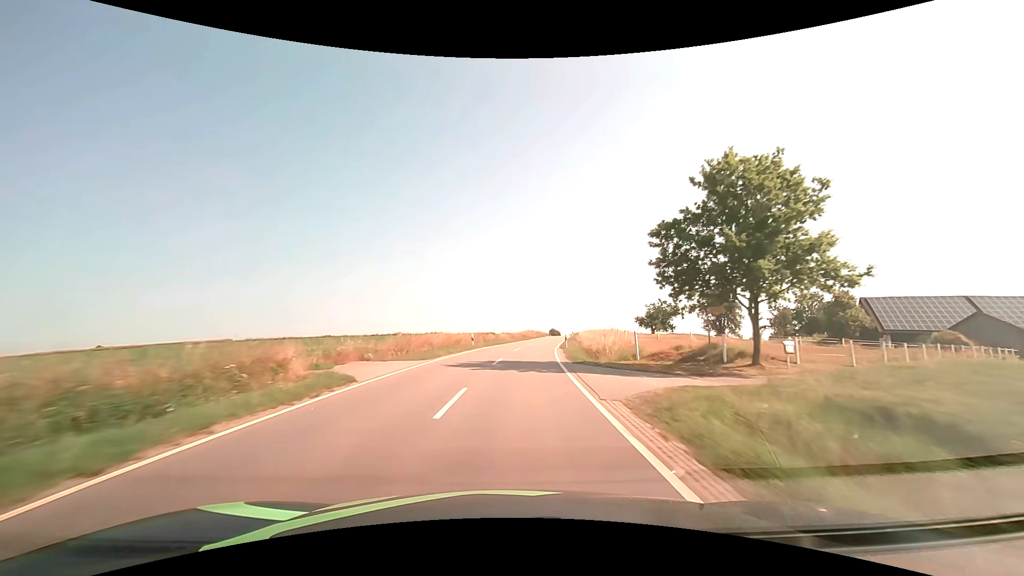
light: Day
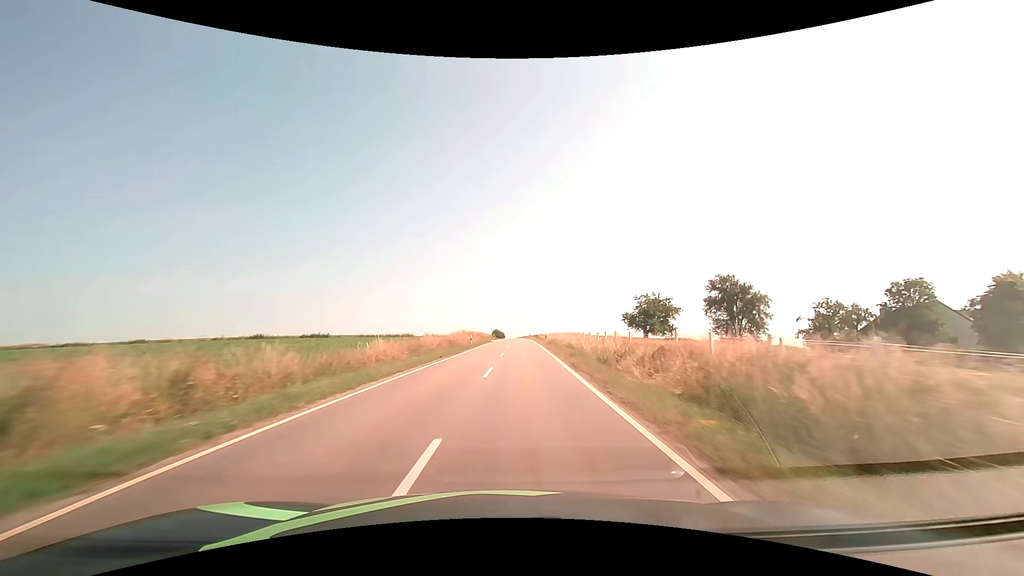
(+2.3, +41.8) m; +7°
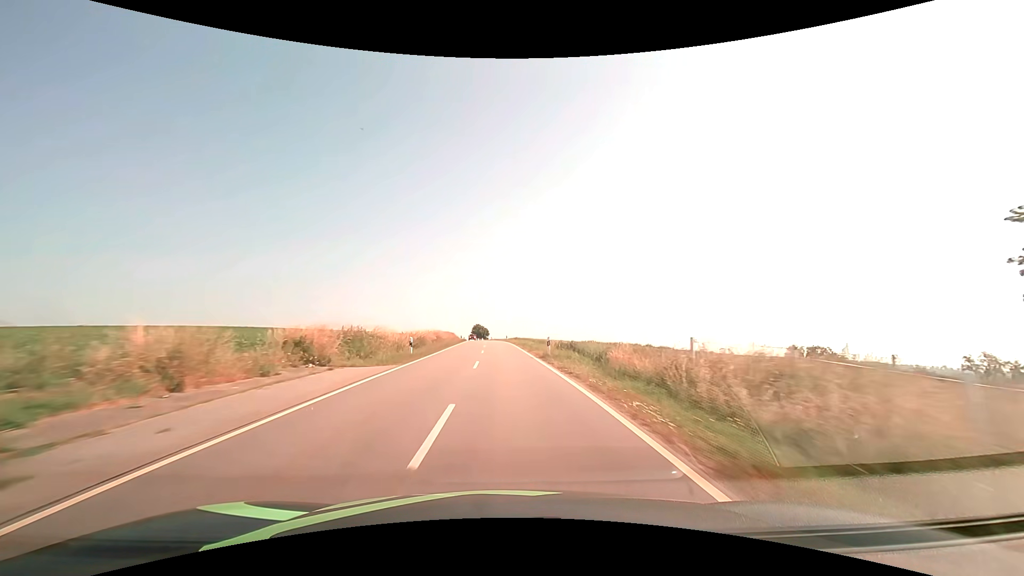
(+1.9, +70.5) m; +2°
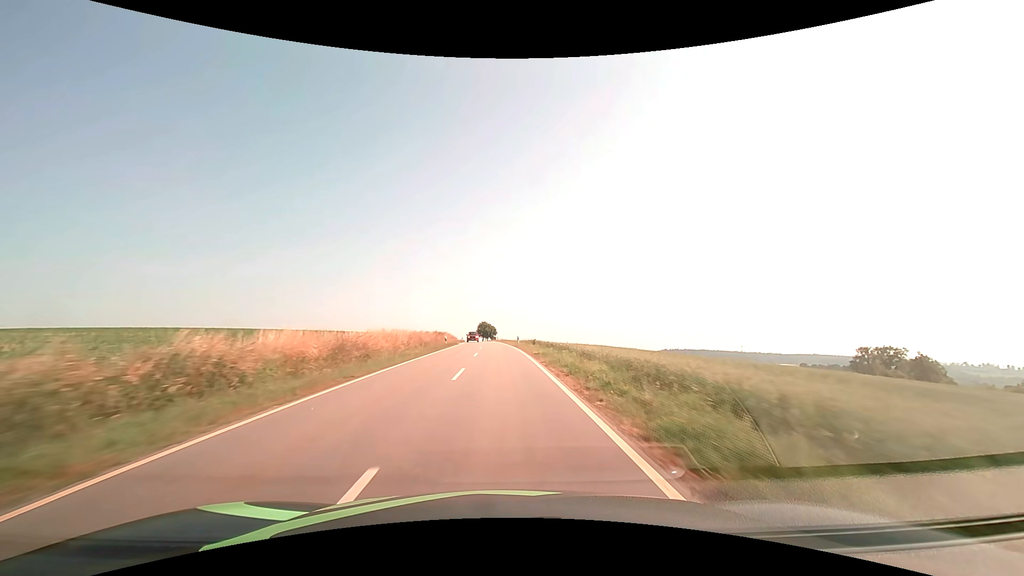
(-0.2, +28.3) m; -1°
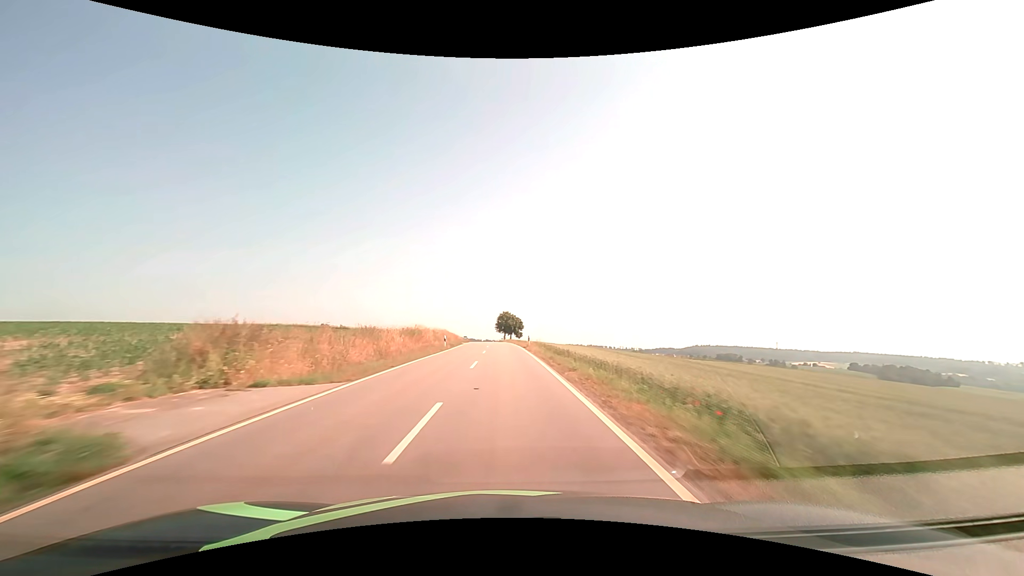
(-1.6, +56.8) m; -3°
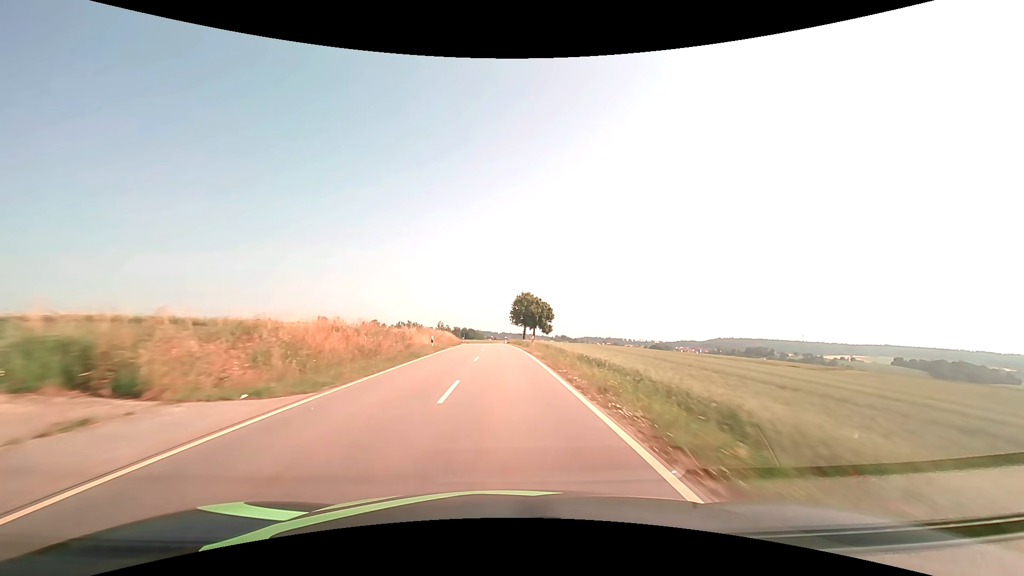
(-1.0, +56.9) m; -2°
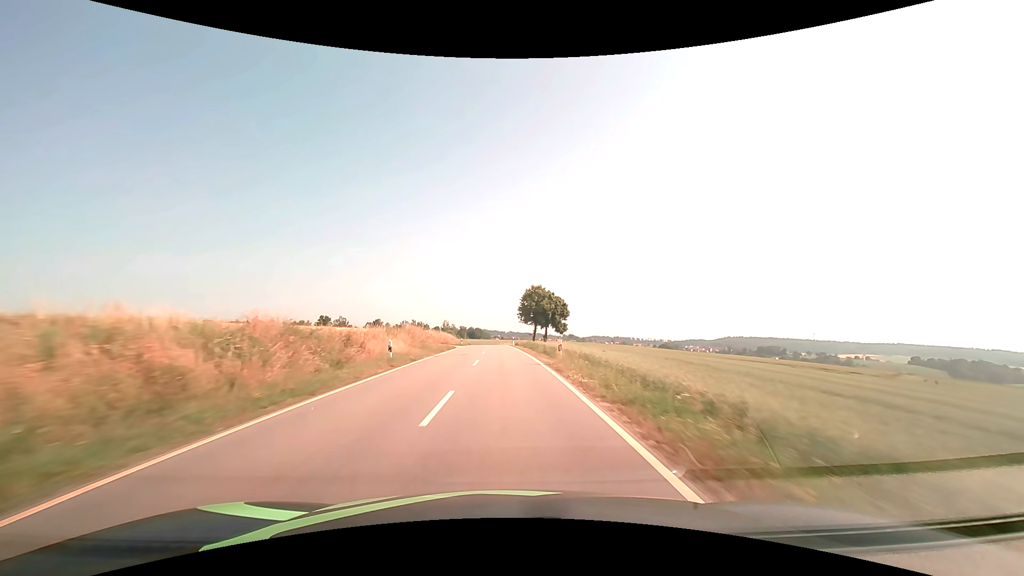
(-0.1, +14.3) m; -1°
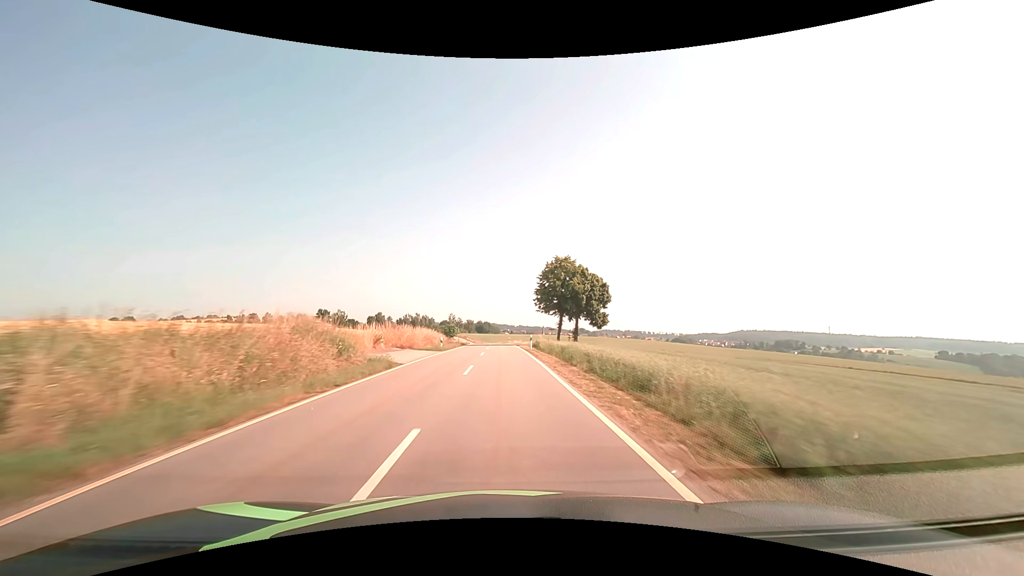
(-0.3, +28.6) m; -1°
(0, +10) (0, +20) (0, +30) (0, +40) (-1, +50) (-1, +60) (-1, +70) (-2, +80) (-2, +90) (-3, +100) m
